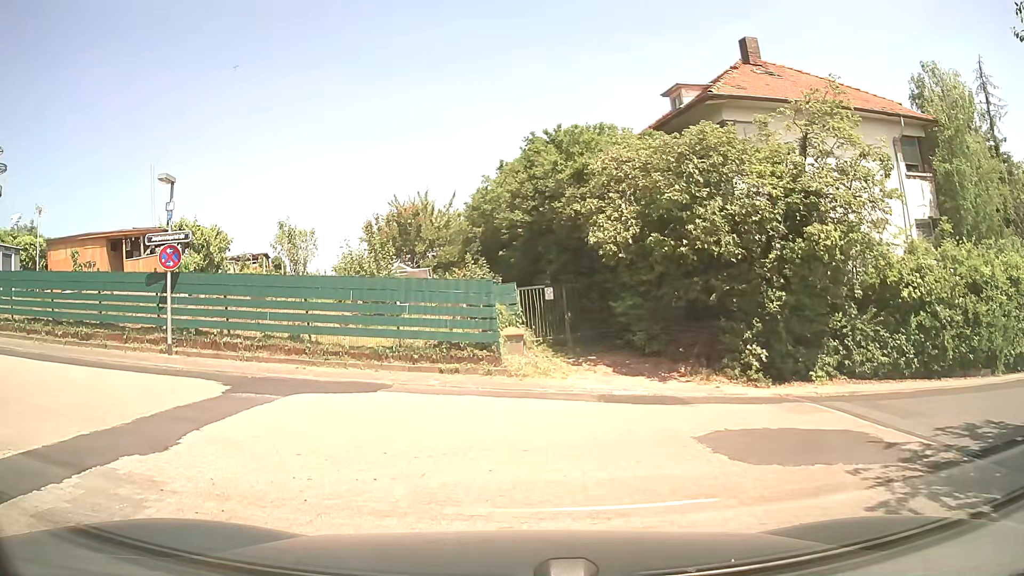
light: Day
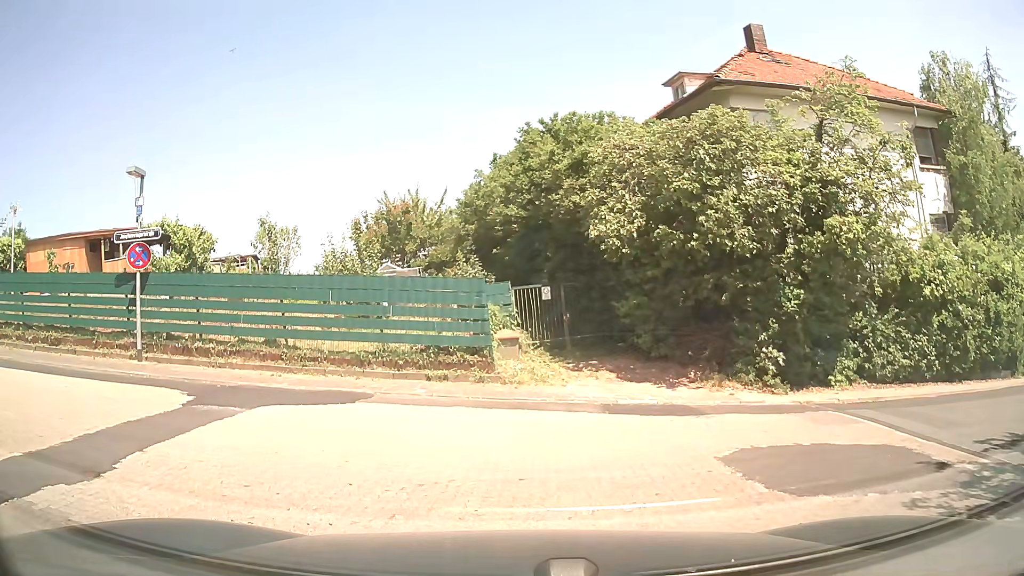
(0.0, +1.2) m; 0°
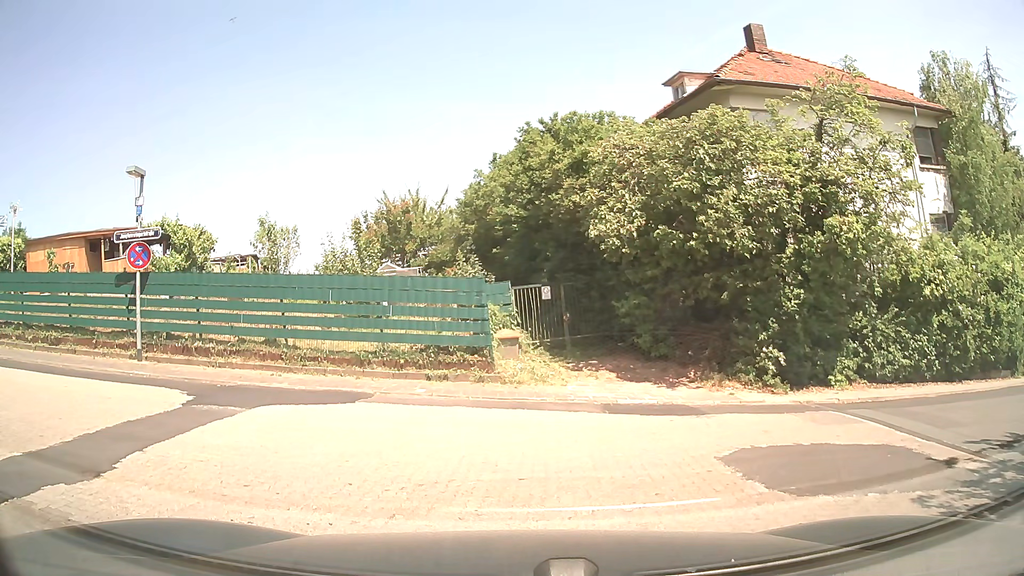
(0.0, +0.1) m; 0°
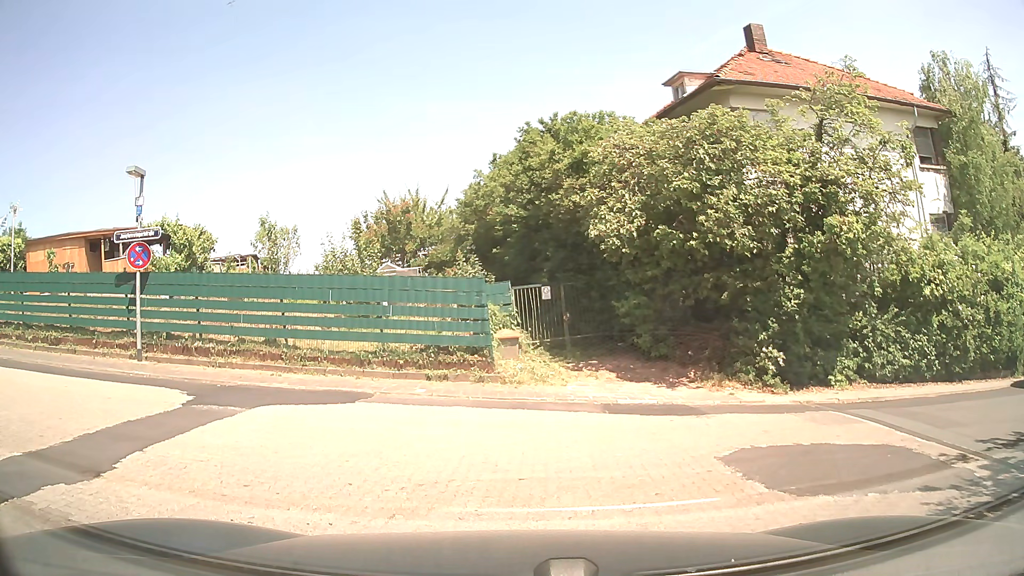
(0.0, 0.0) m; 0°
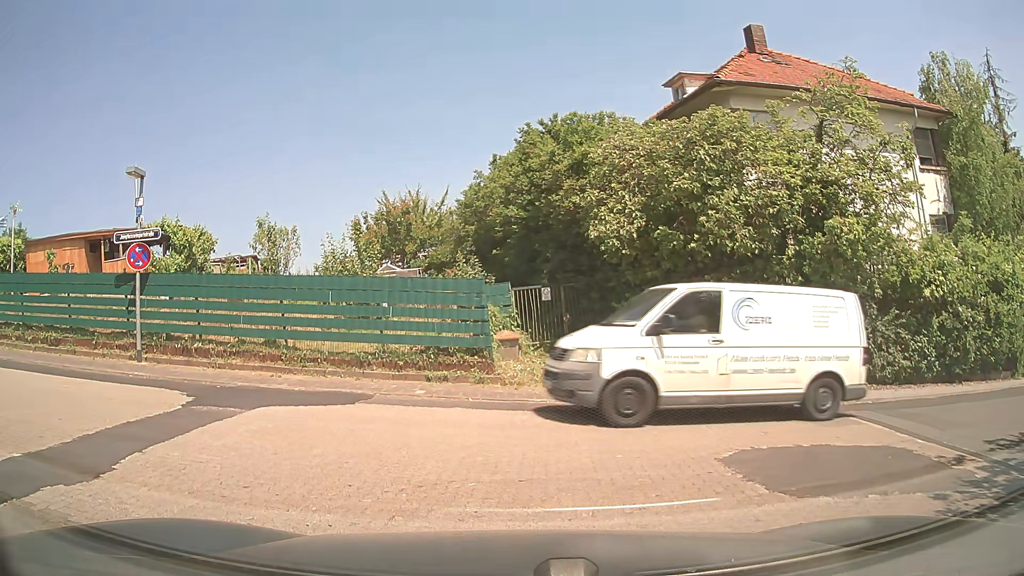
(0.0, 0.0) m; 0°
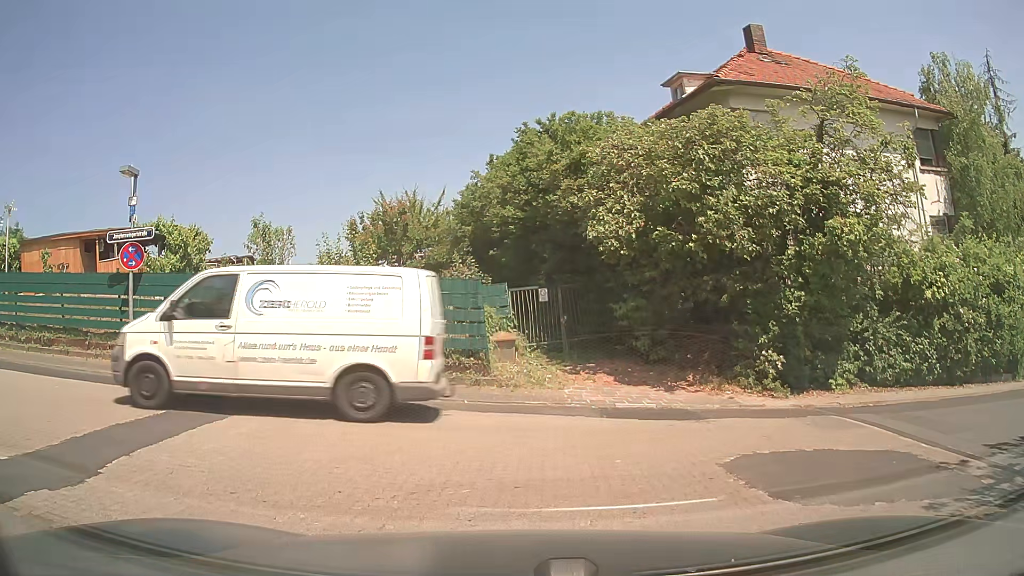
(0.0, +0.2) m; 0°
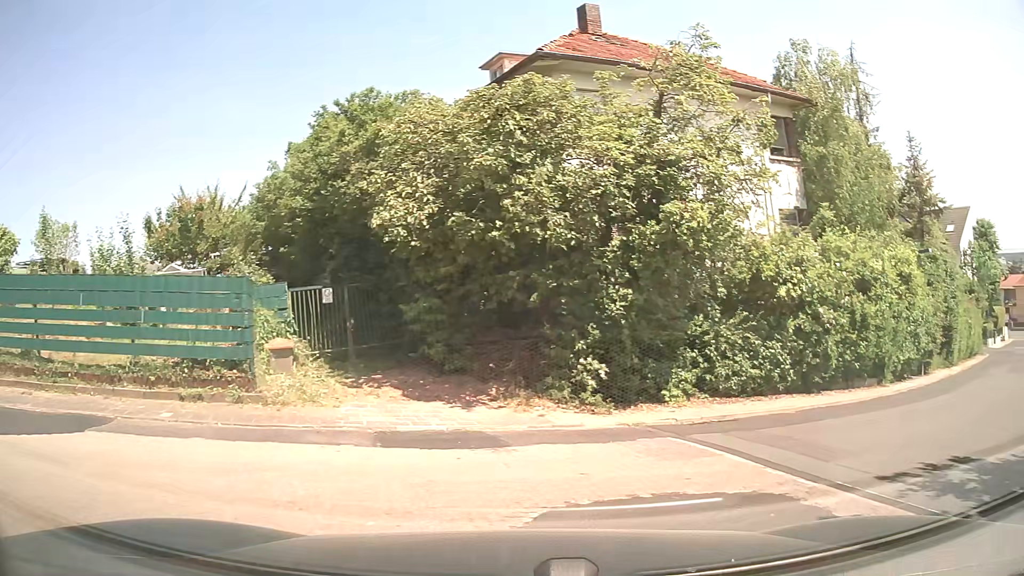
(+0.2, +2.2) m; +17°
